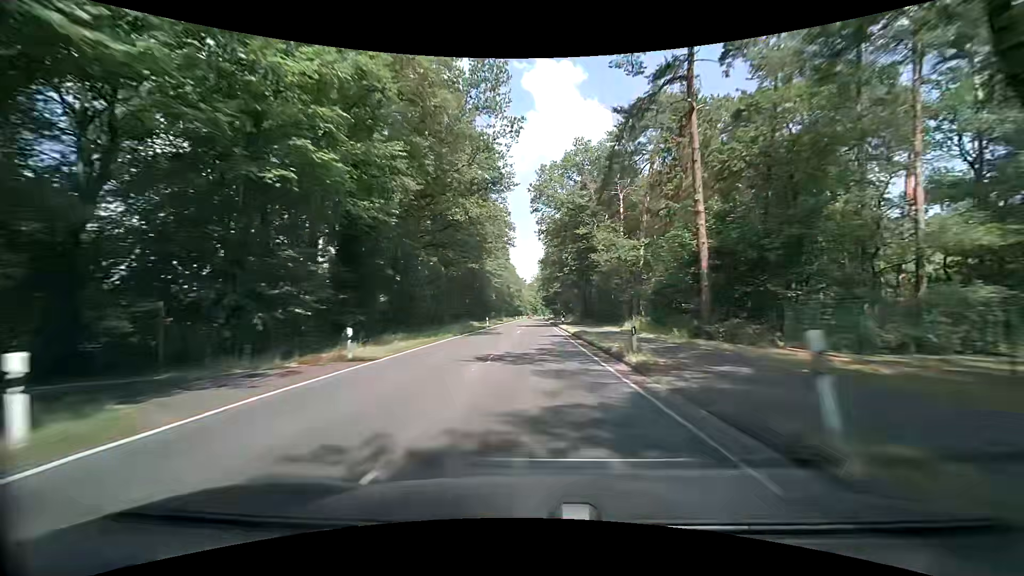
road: secondary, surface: asphalt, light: Day
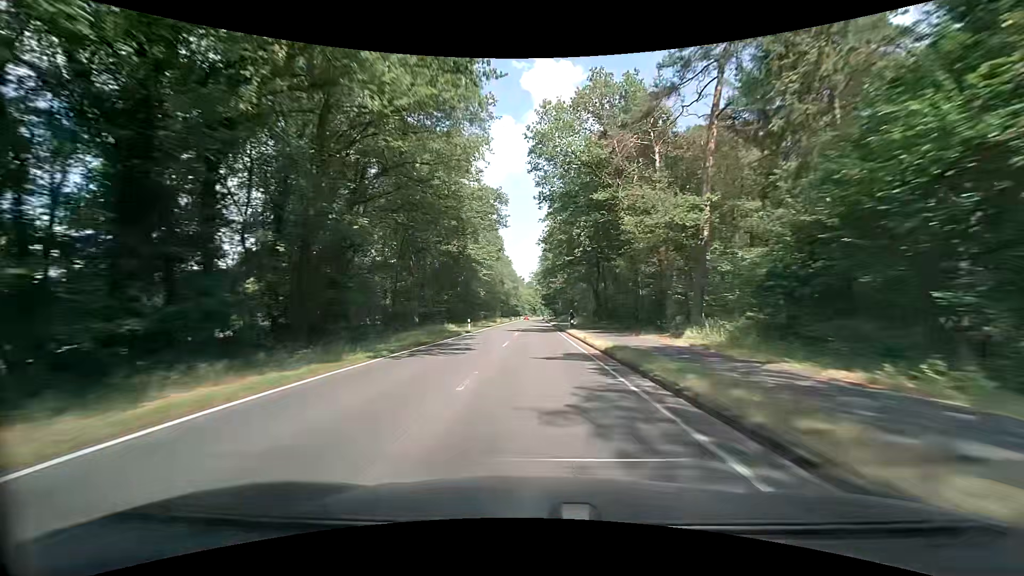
(0.0, +15.7) m; 0°
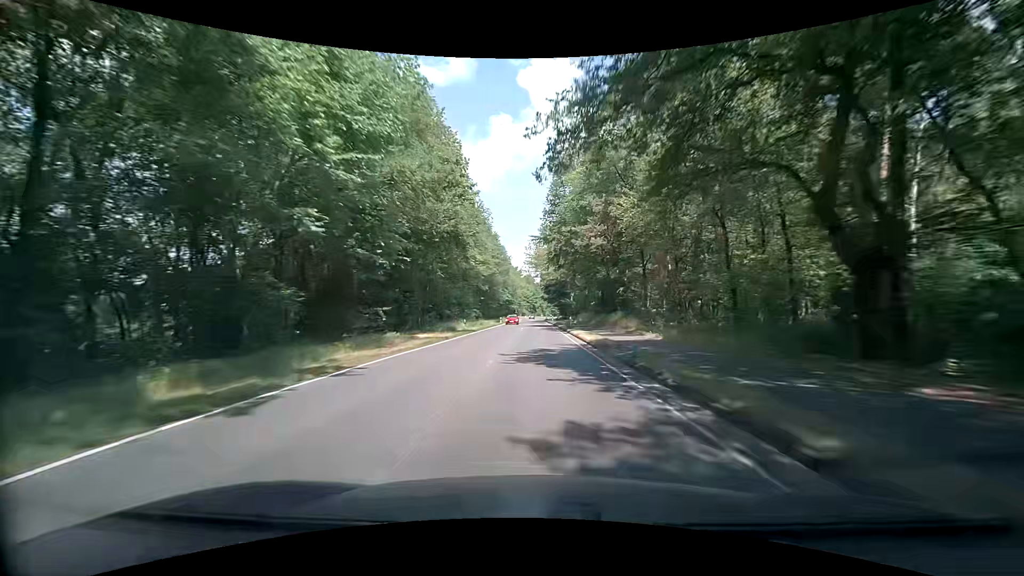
(+0.1, +47.3) m; 0°
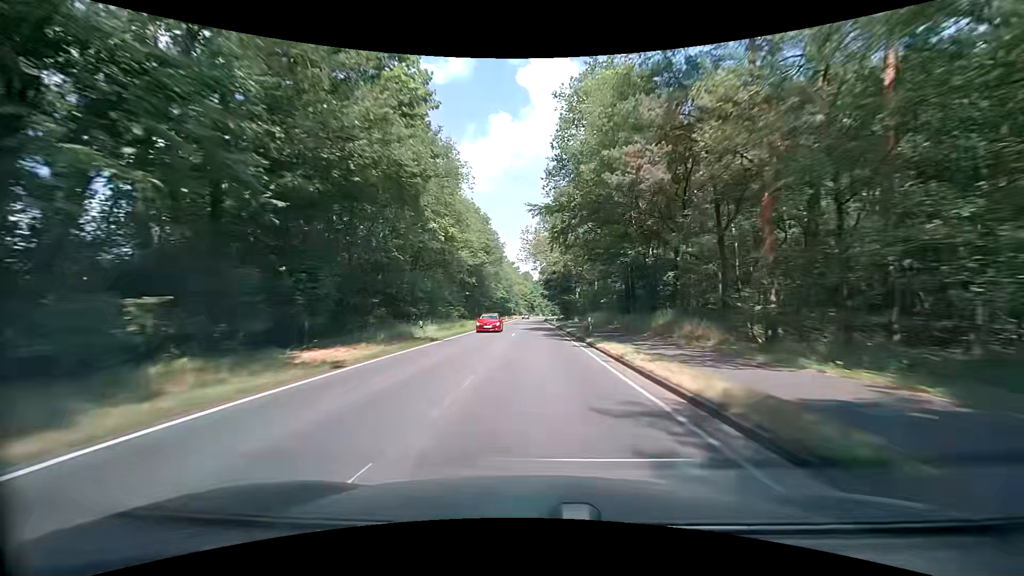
(-0.1, +15.8) m; 0°
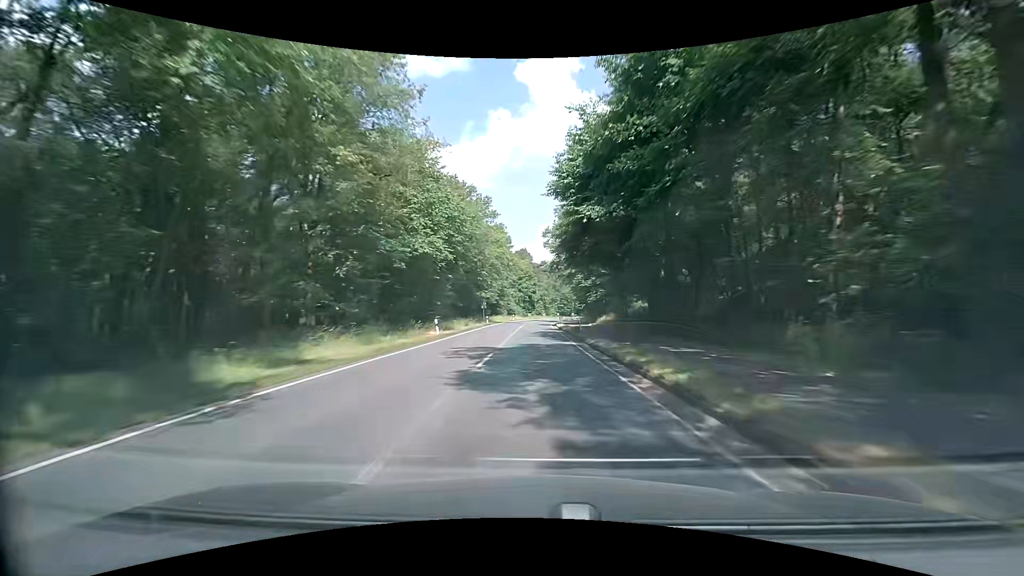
(-0.8, +79.0) m; -1°
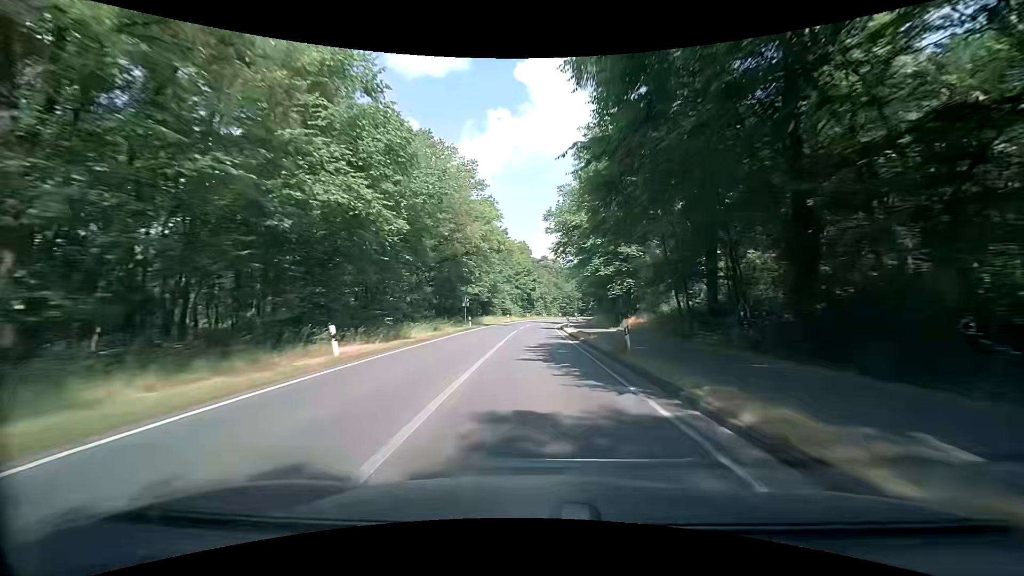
(+0.1, +15.8) m; 0°
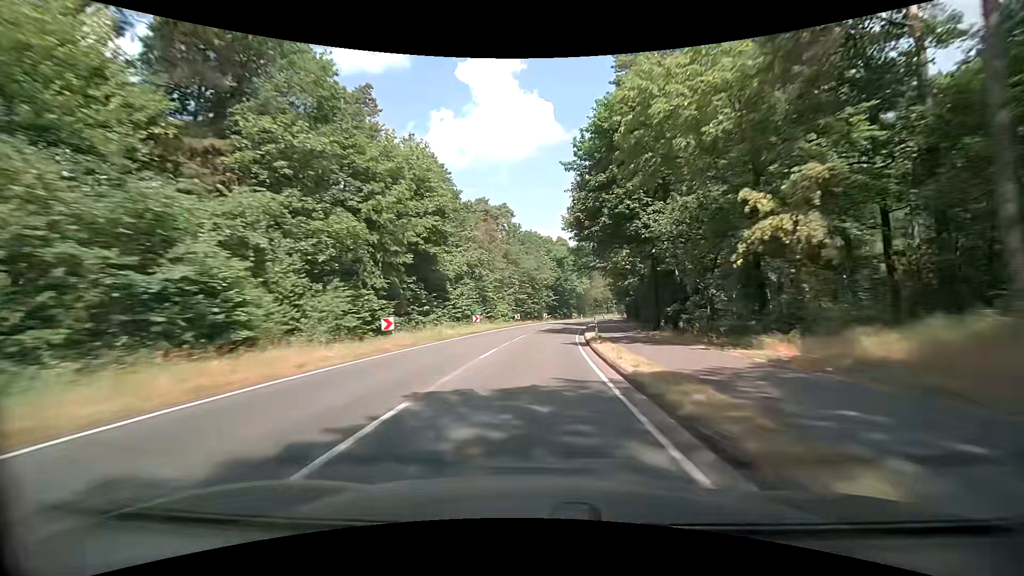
(+2.9, +78.9) m; +5°
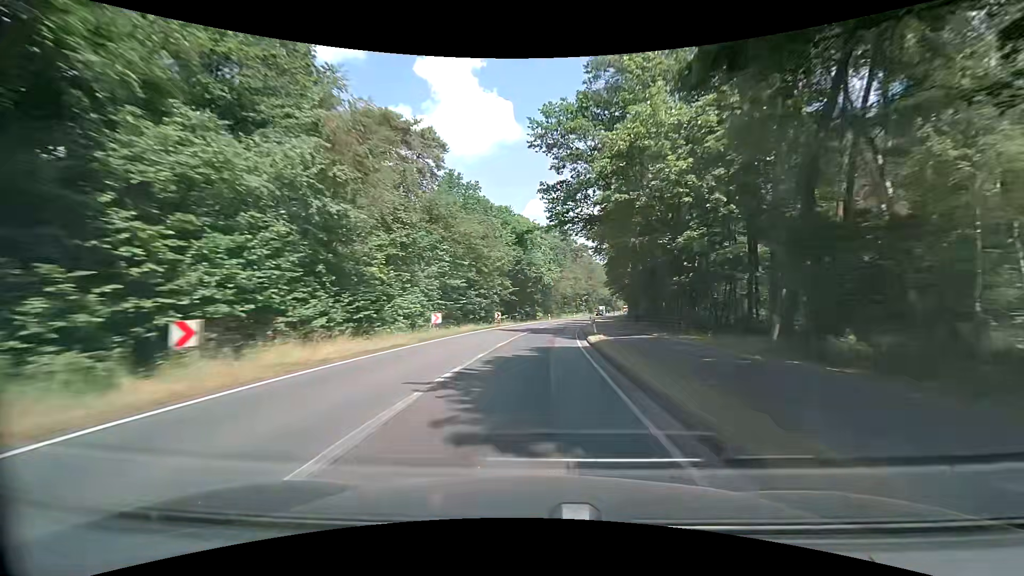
(+1.4, +31.5) m; +5°
(0, +10) (0, +20) (+1, +30) (+2, +40) (+3, +50) (+4, +60) (+6, +70) (+8, +80) (+10, +89) (+12, +99) m
